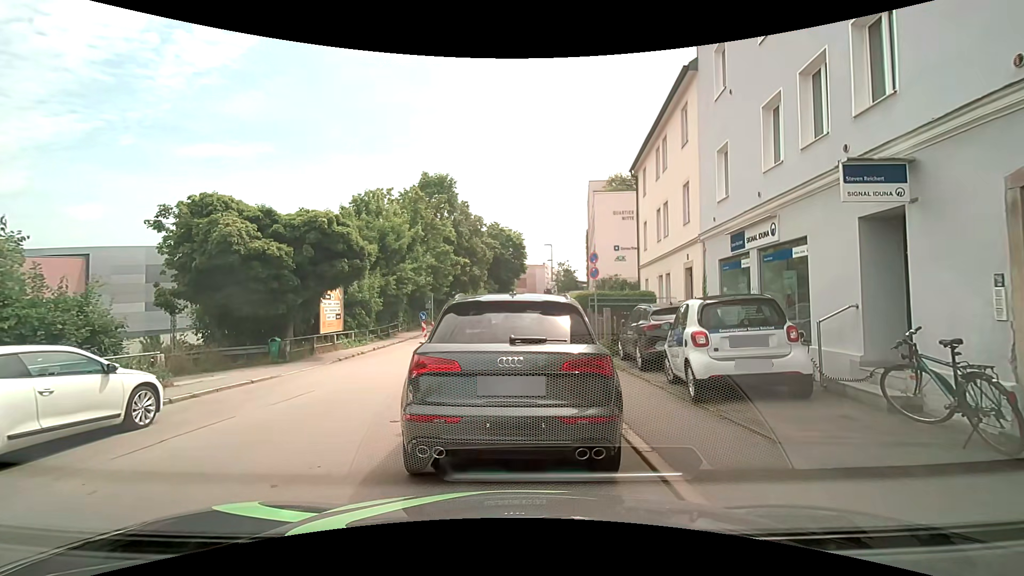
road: residential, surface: asphalt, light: Day
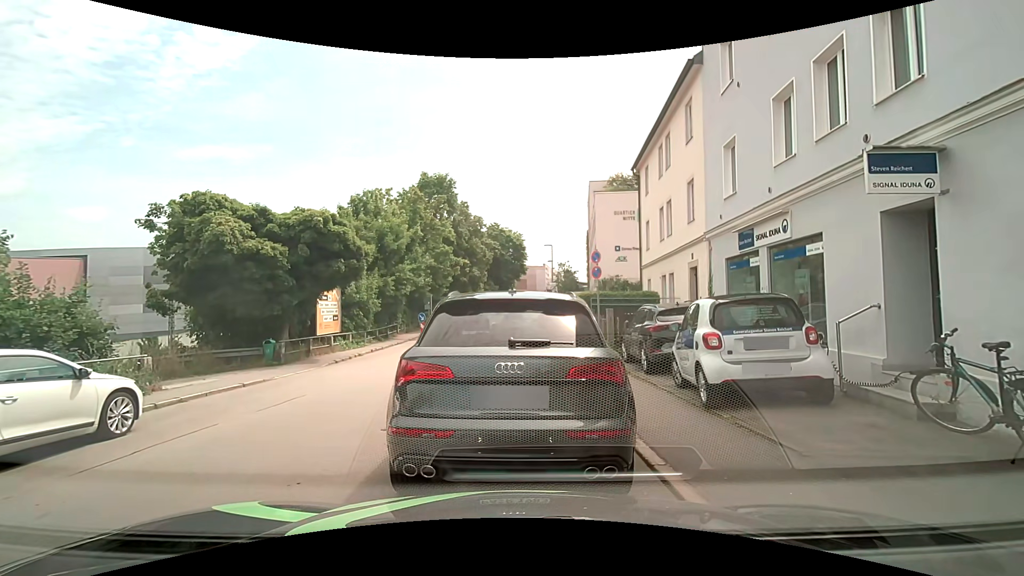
(0.0, +0.4) m; 0°
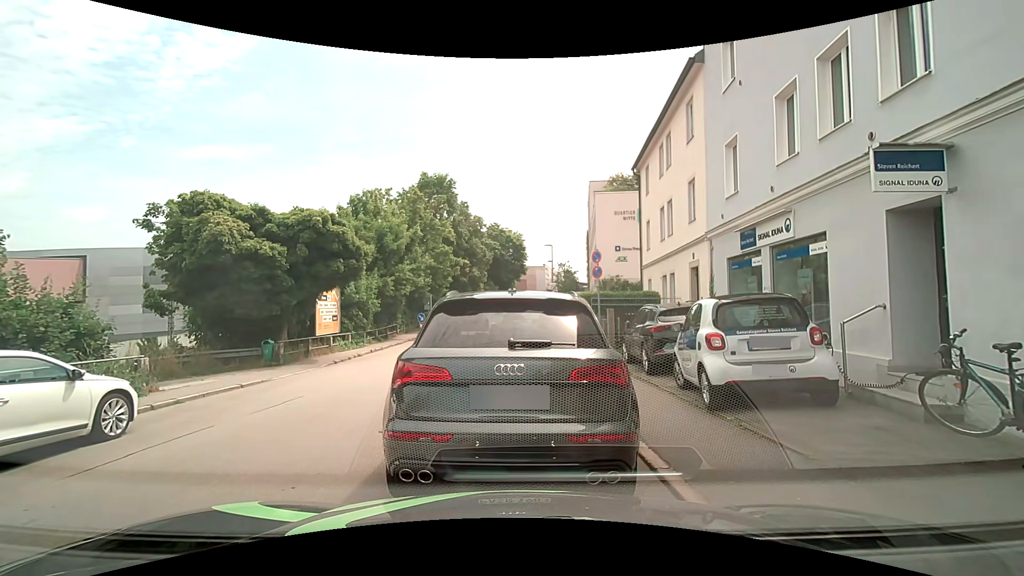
(0.0, +0.1) m; 0°
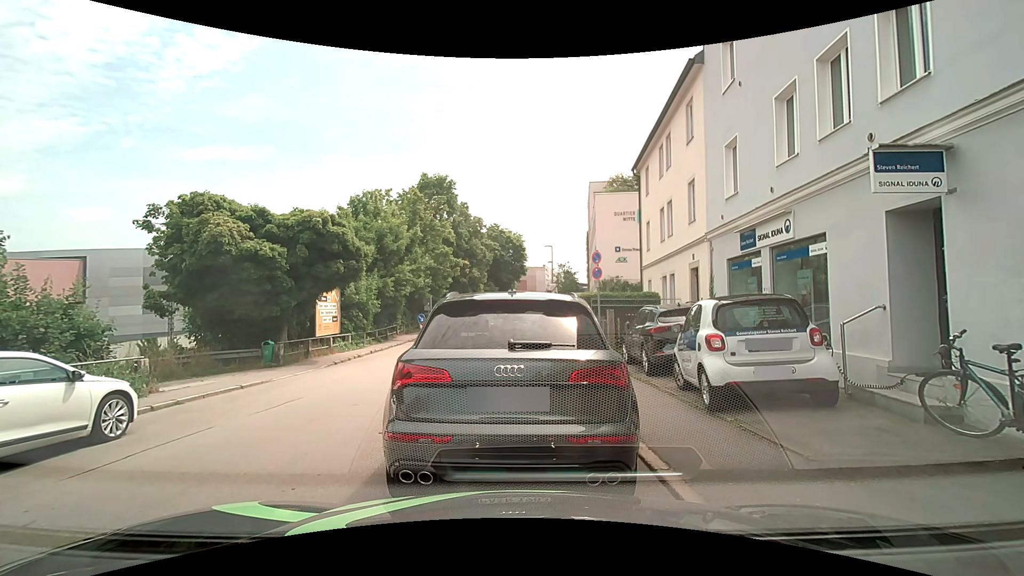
(0.0, 0.0) m; 0°
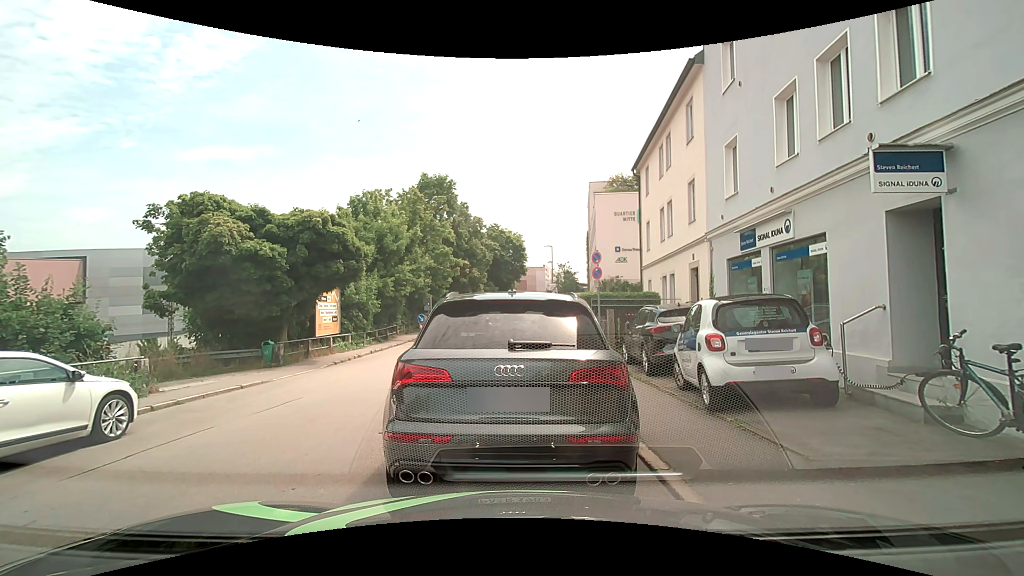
(0.0, 0.0) m; 0°
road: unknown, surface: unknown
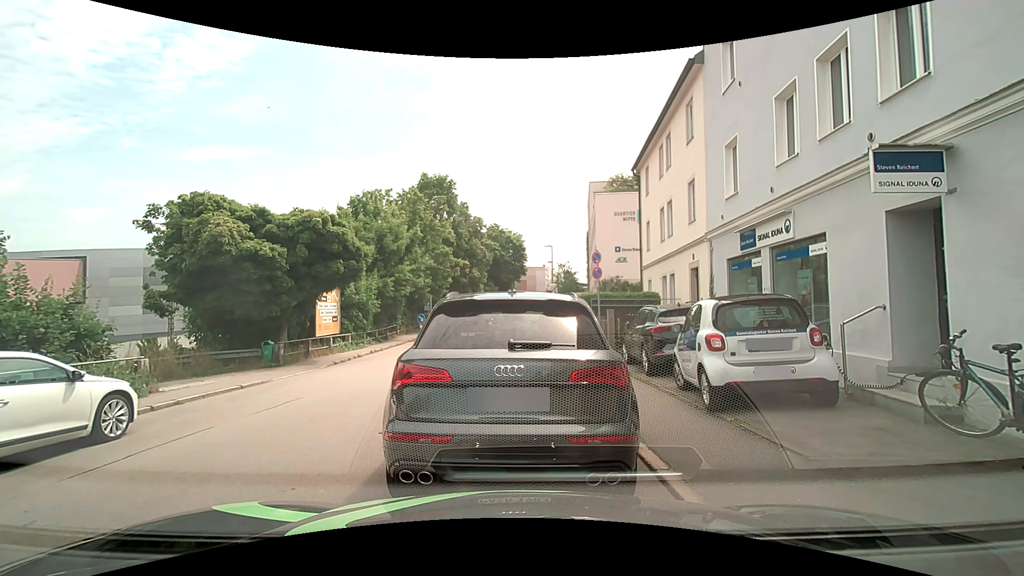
(0.0, 0.0) m; 0°
